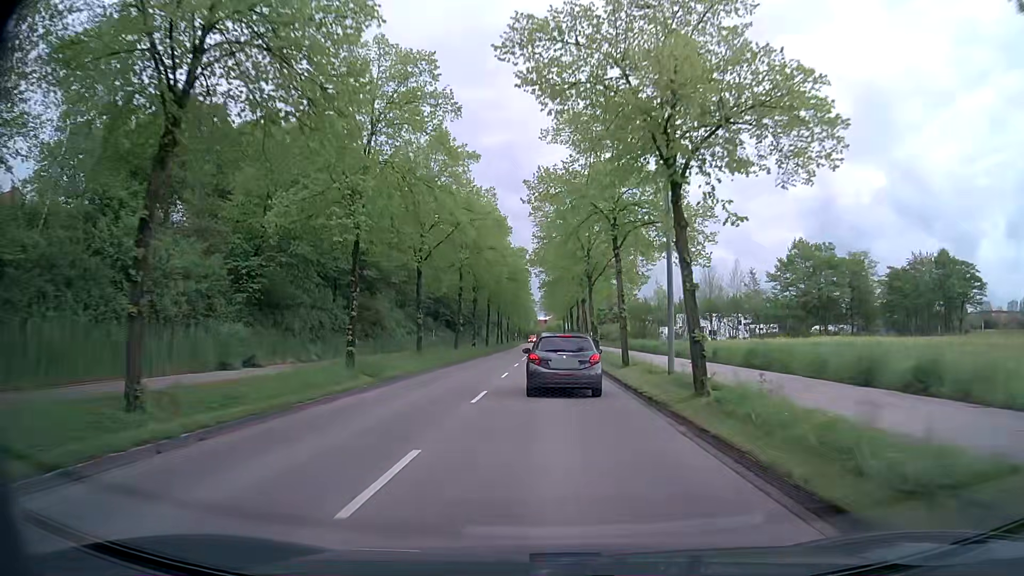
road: tertiary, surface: asphalt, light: Day
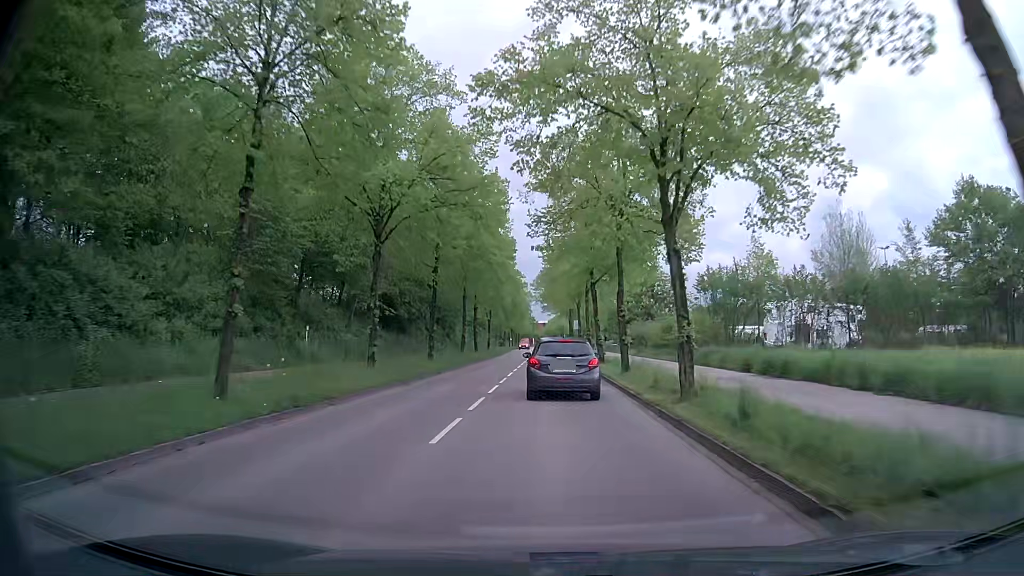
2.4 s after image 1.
(0.0, +32.2) m; 0°
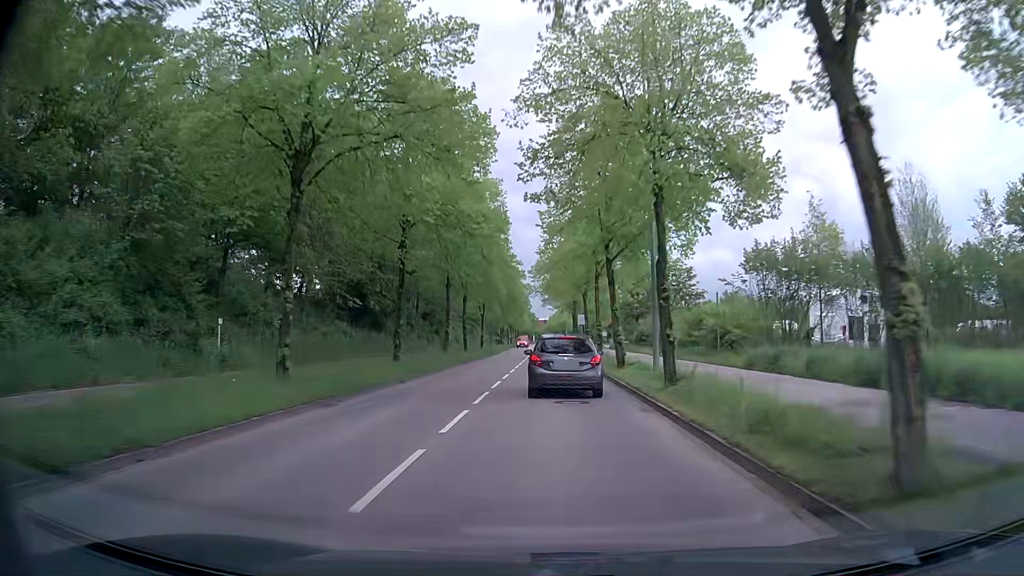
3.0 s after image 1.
(0.0, +8.2) m; 0°
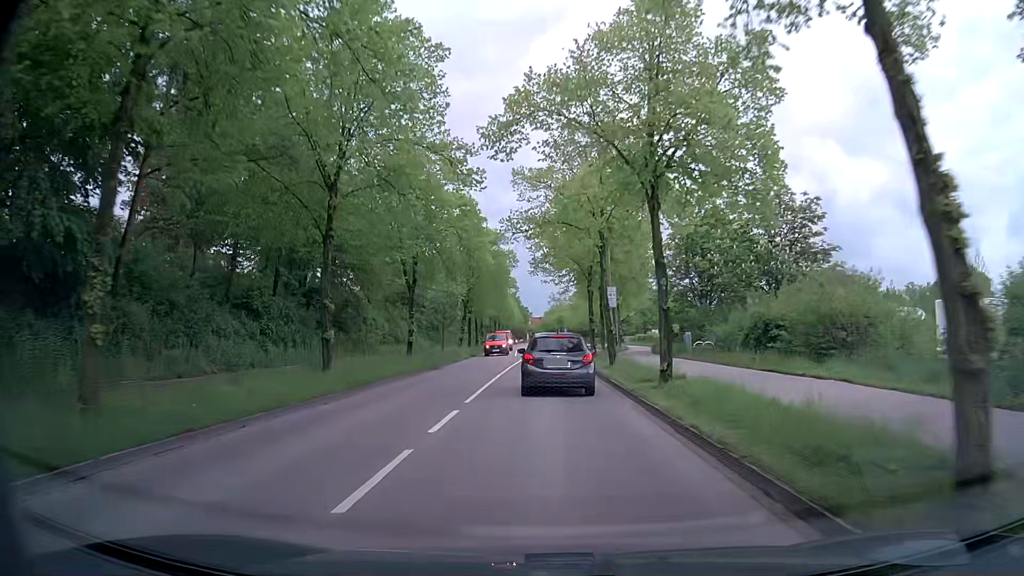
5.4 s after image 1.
(-0.1, +31.4) m; 0°
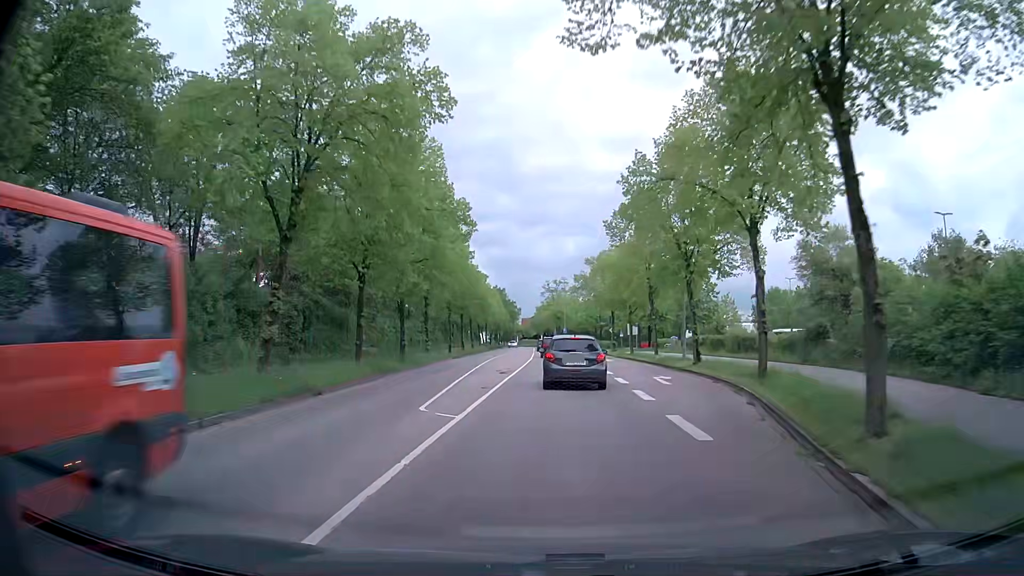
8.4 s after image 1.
(0.0, +37.9) m; +1°
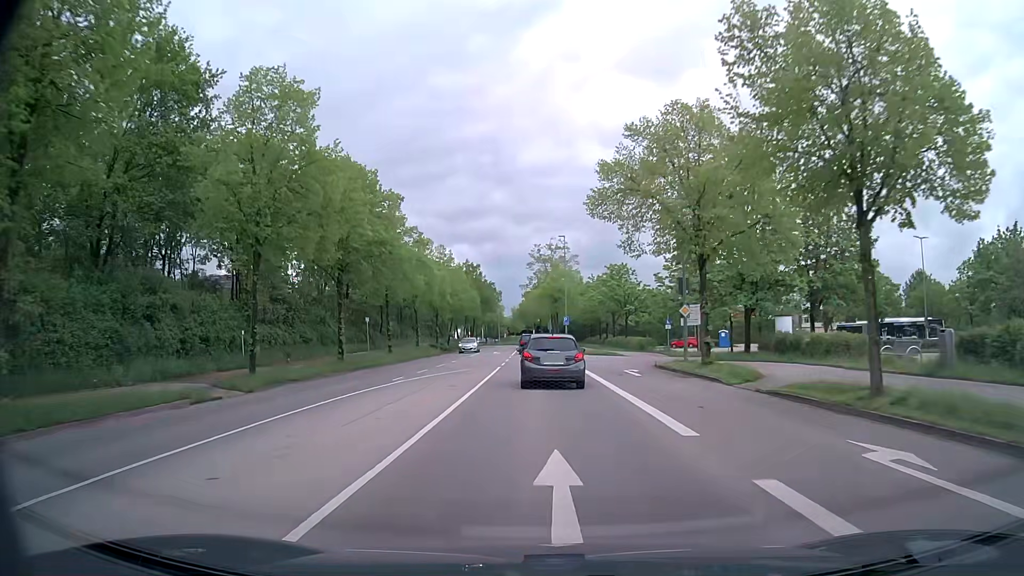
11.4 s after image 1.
(+0.3, +41.9) m; 0°
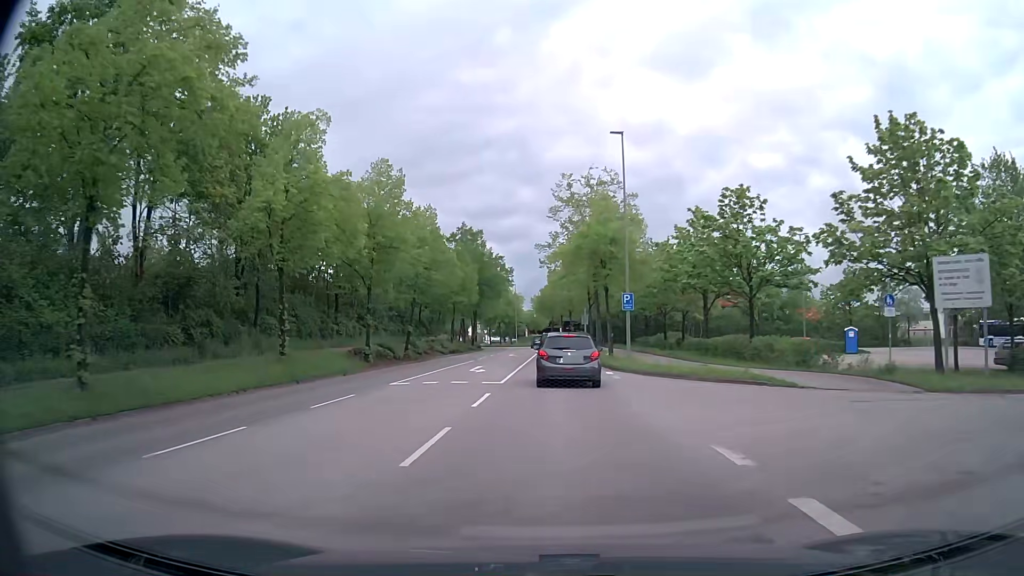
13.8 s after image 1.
(-0.6, +32.7) m; -3°
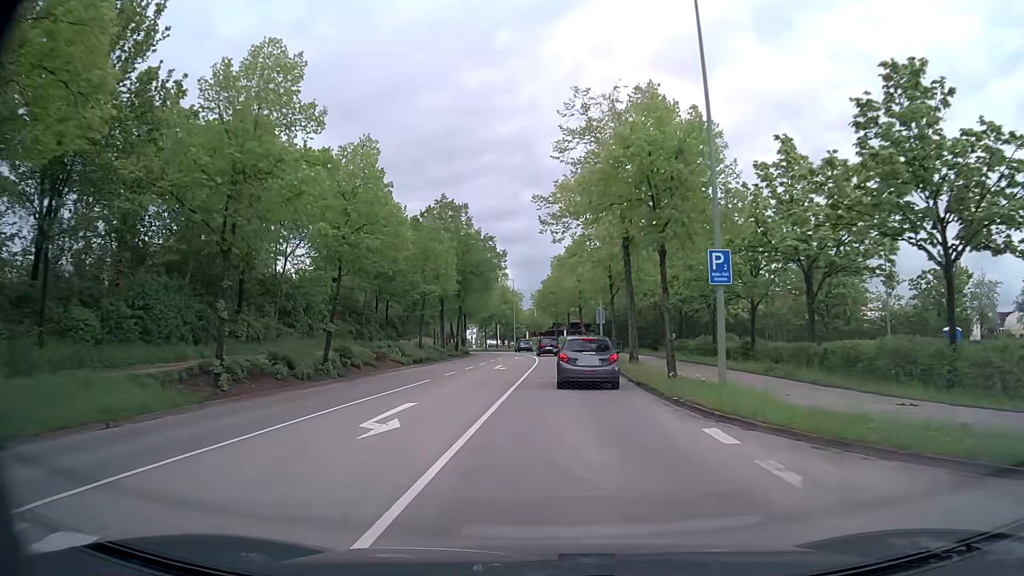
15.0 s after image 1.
(0.0, +16.0) m; 0°
(0, +10) (0, +20) (0, +30) (0, +40) (+1, +50) (0, +60) (-1, +70) (-2, +80) (-4, +90) (-6, +99) m
